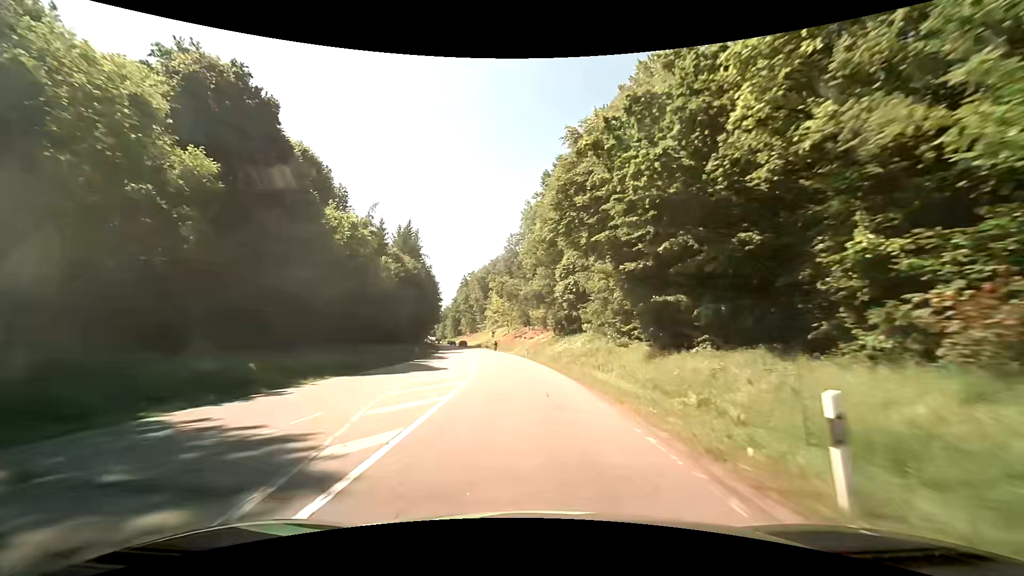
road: secondary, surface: asphalt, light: Day
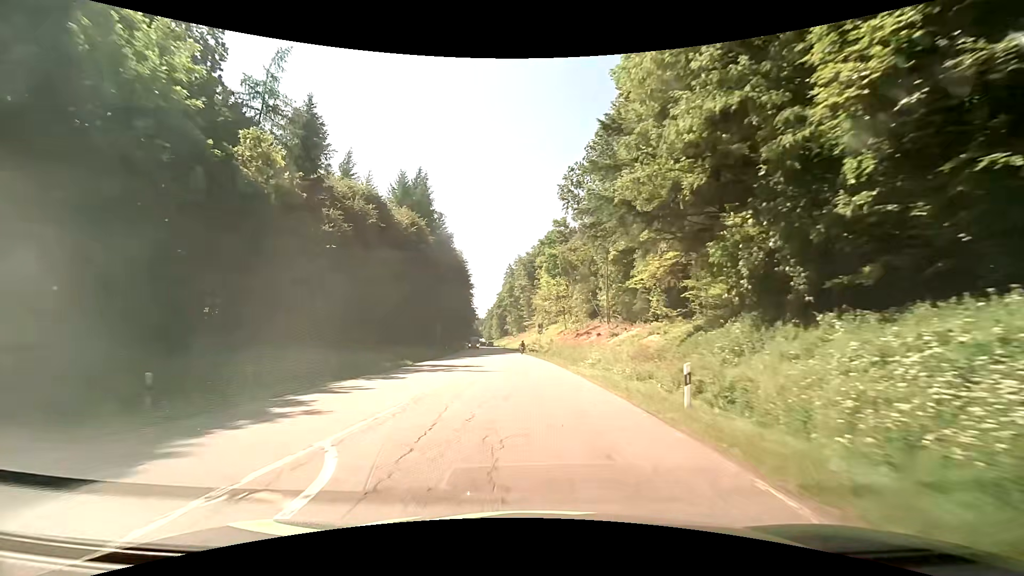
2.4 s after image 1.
(-2.9, +41.4) m; -7°
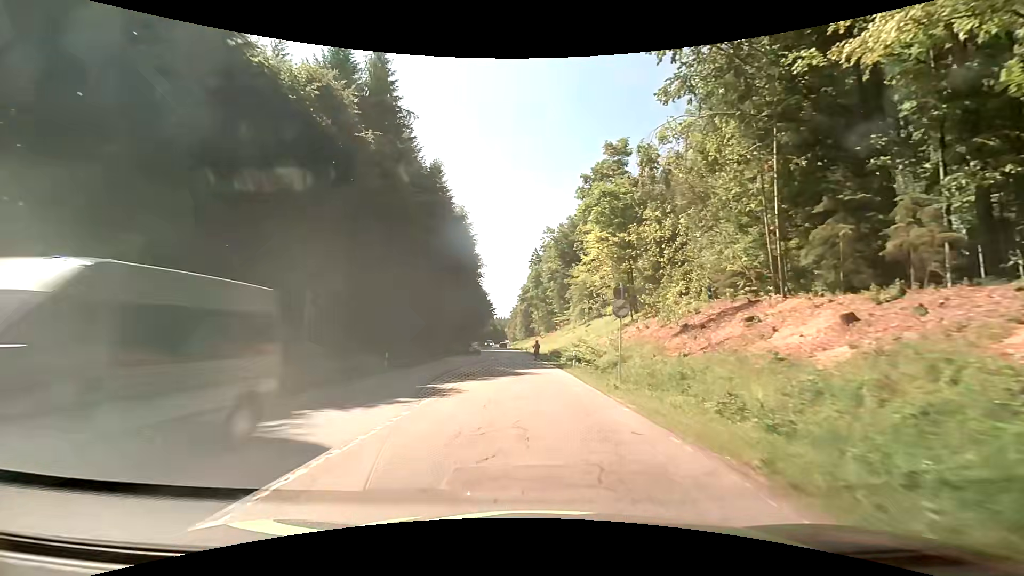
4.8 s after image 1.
(-1.0, +36.7) m; -3°
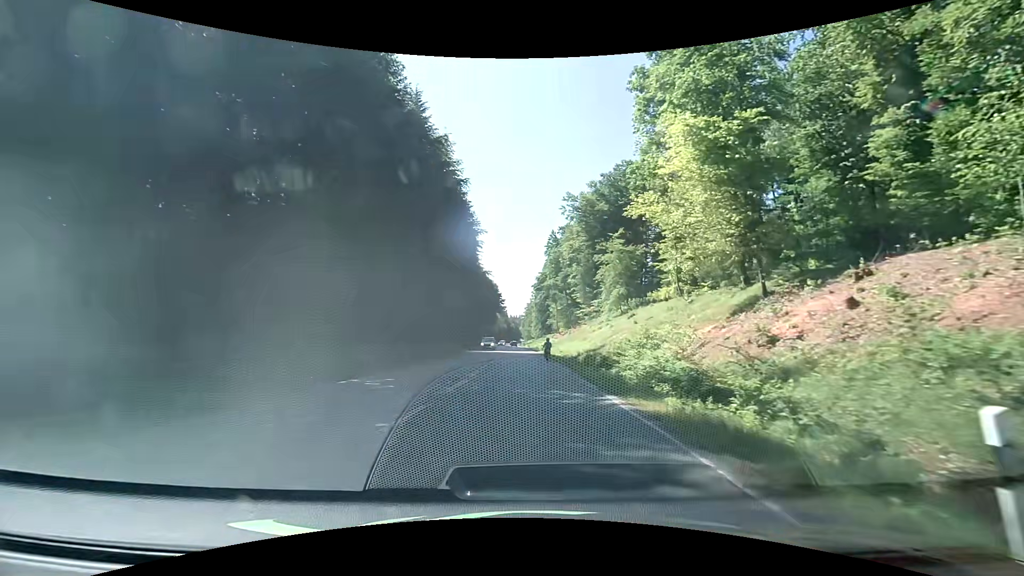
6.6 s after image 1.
(-0.4, +24.8) m; -2°
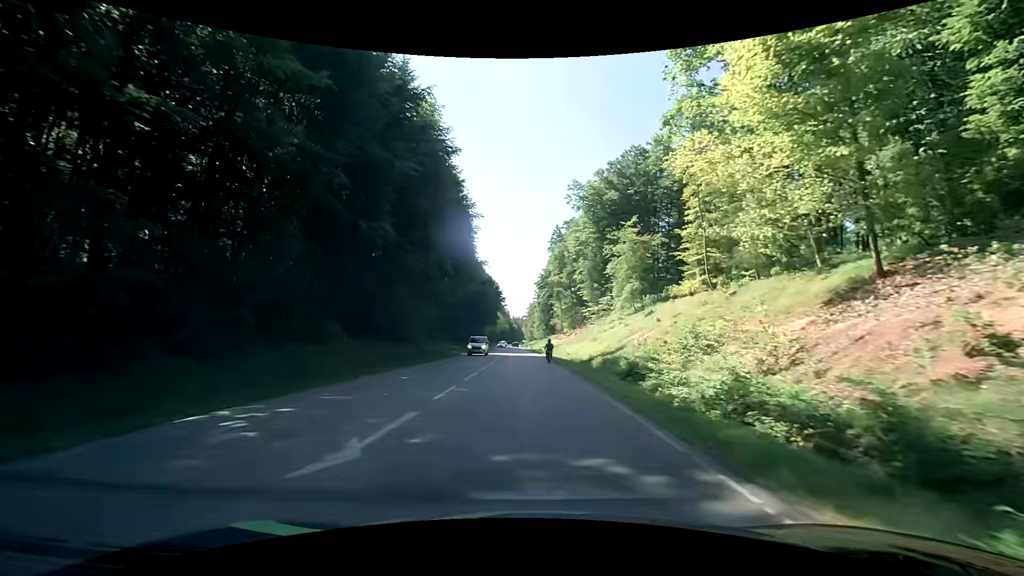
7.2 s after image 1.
(0.0, +7.7) m; 0°
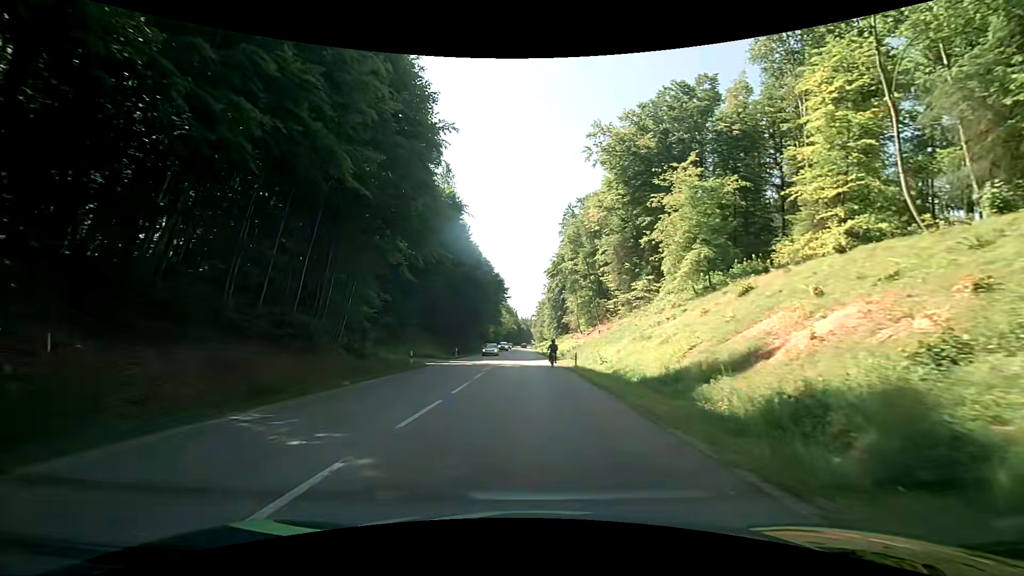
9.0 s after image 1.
(-0.1, +21.6) m; 0°
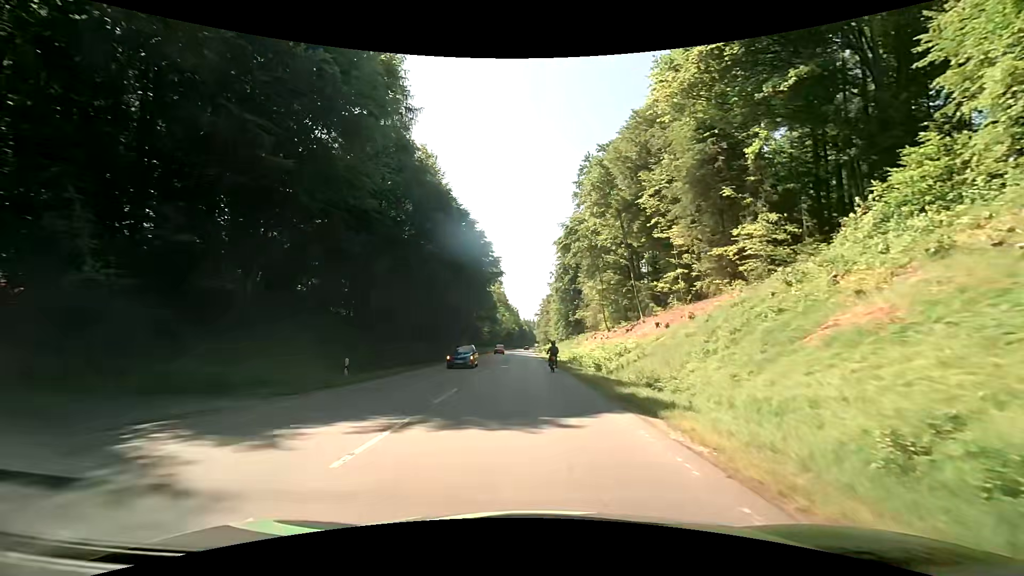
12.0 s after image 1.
(-0.6, +32.0) m; -1°
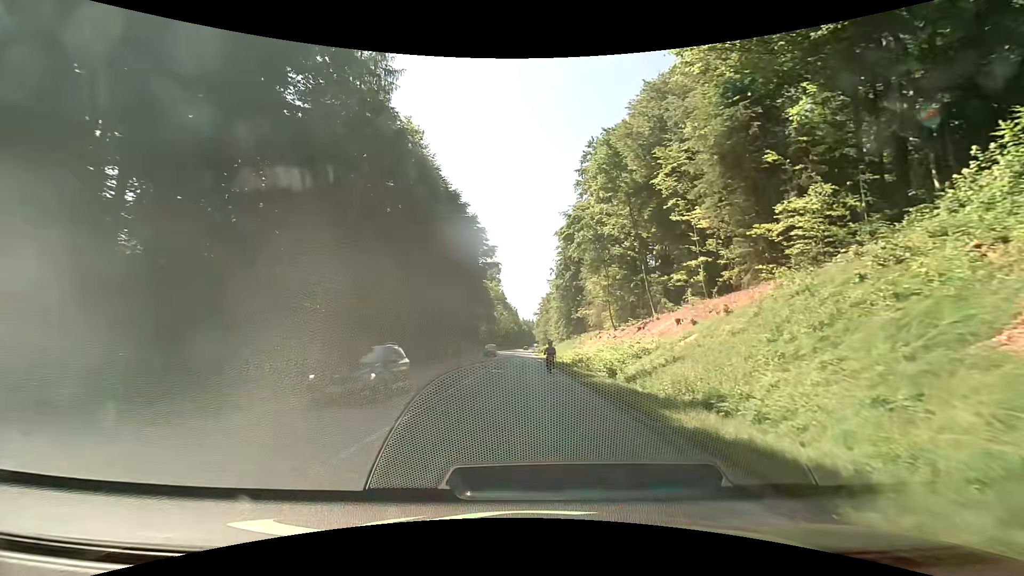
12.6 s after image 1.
(+0.1, +6.1) m; +1°
(0, +10) (0, +20) (0, +30) (-1, +40) (-2, +50) (-3, +60) (-4, +70) (-5, +80) (-5, +90) (-5, +100) m
